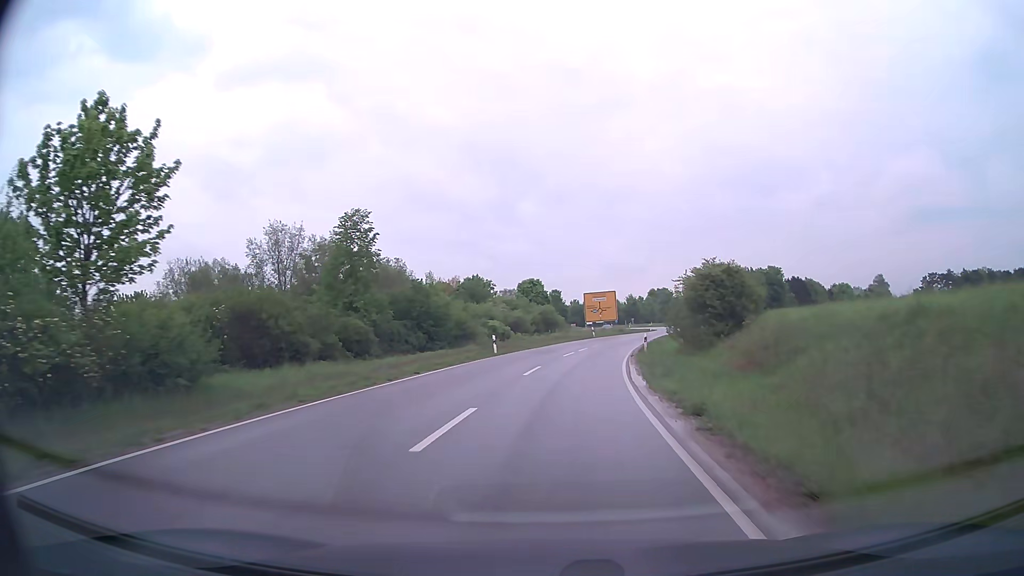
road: secondary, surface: asphalt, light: Day
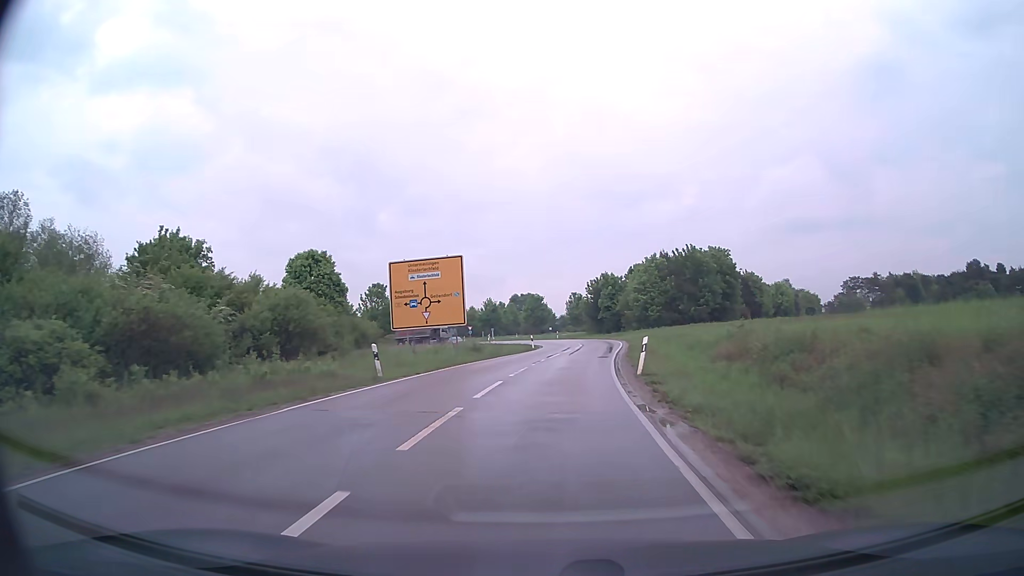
(+5.3, +47.9) m; +12°
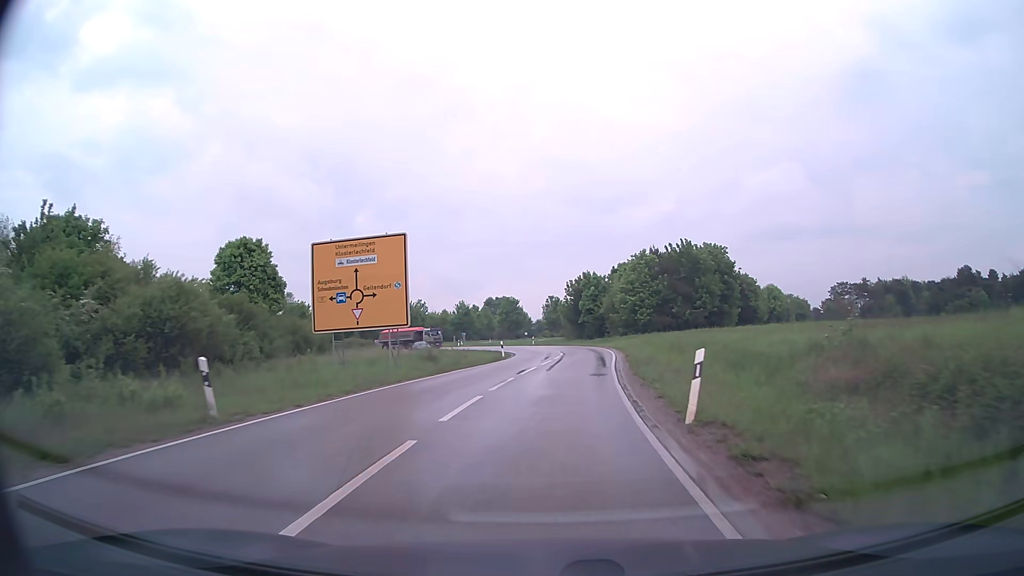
(+0.1, +9.1) m; +2°
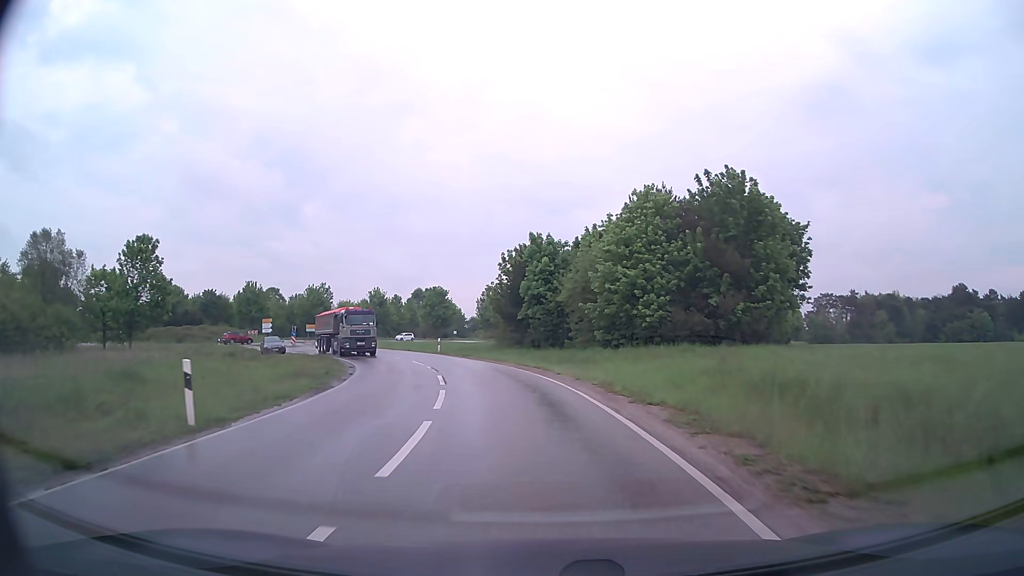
(+1.9, +33.0) m; +5°
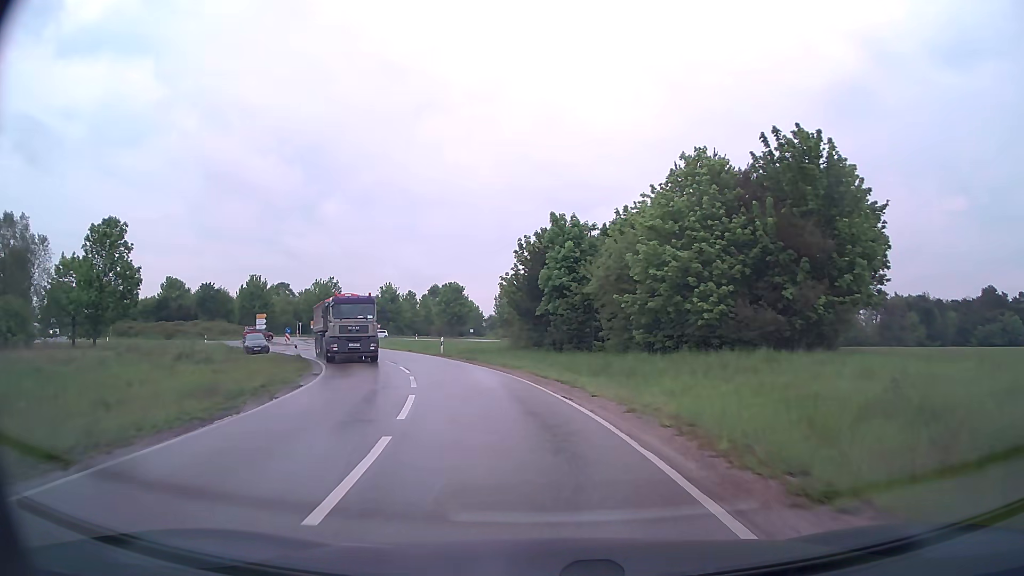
(-0.1, +7.6) m; -2°
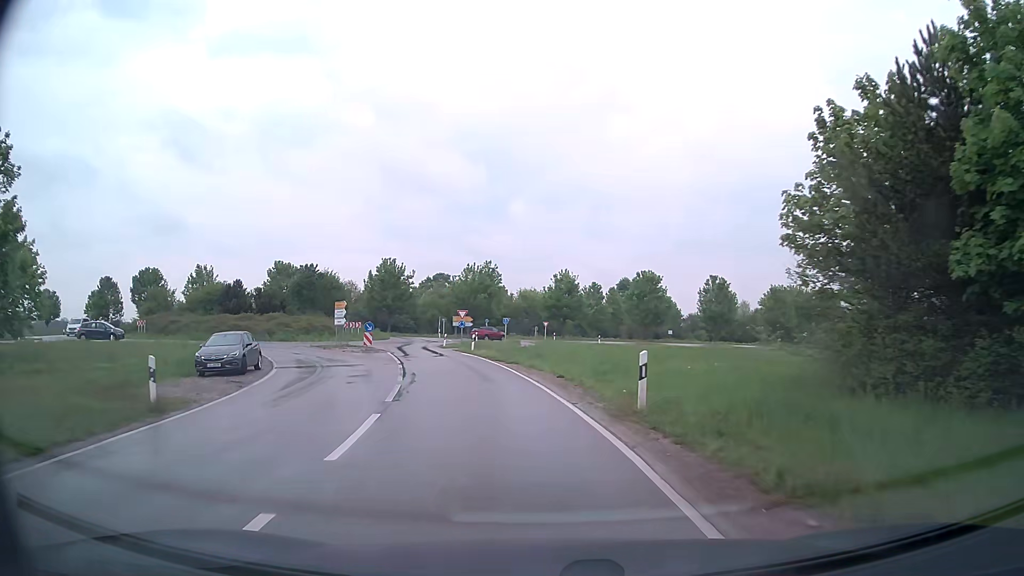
(-3.8, +28.1) m; -16°
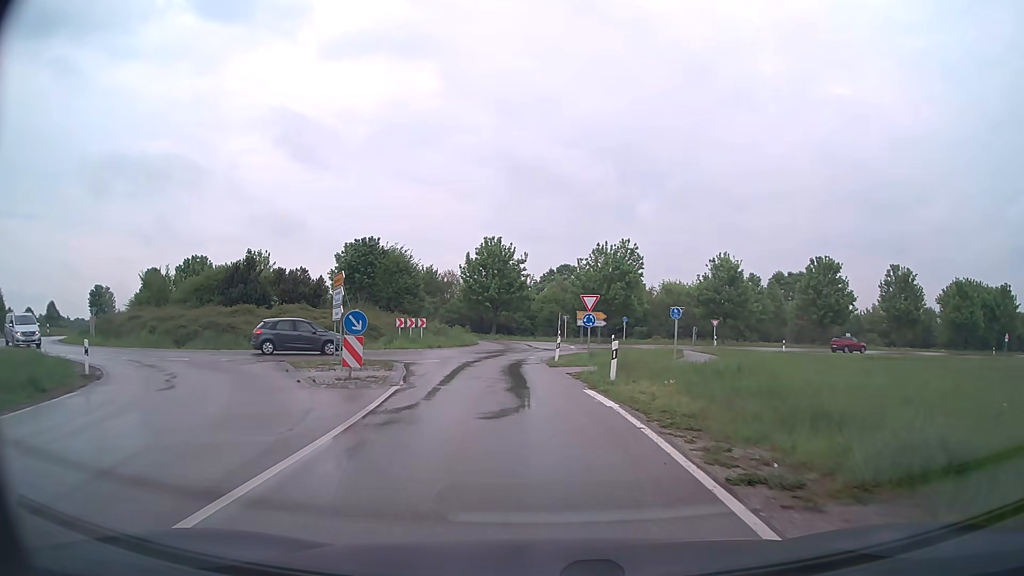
(-2.5, +23.9) m; -11°
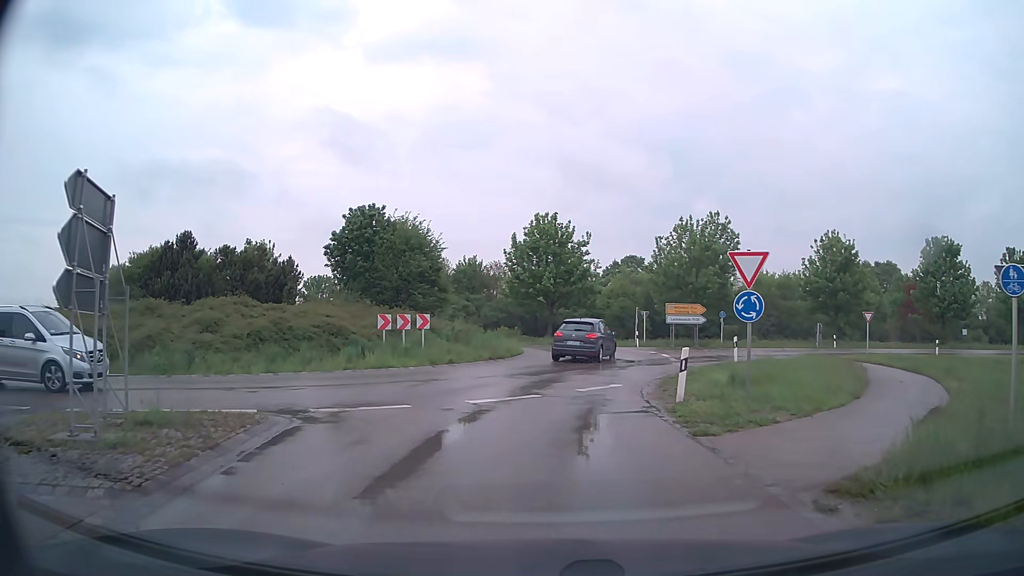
(-0.8, +15.7) m; -4°
